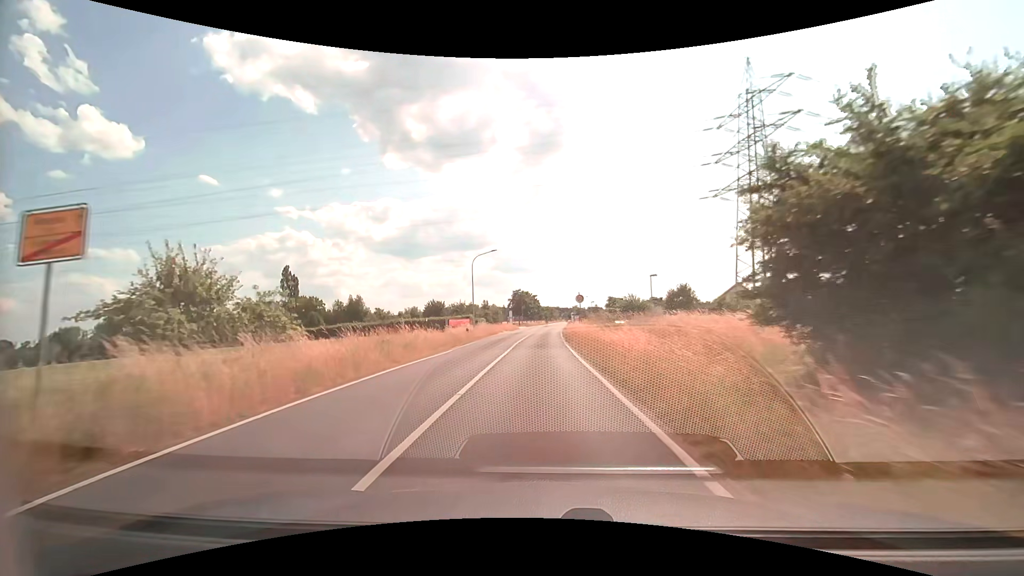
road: secondary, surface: asphalt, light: Day
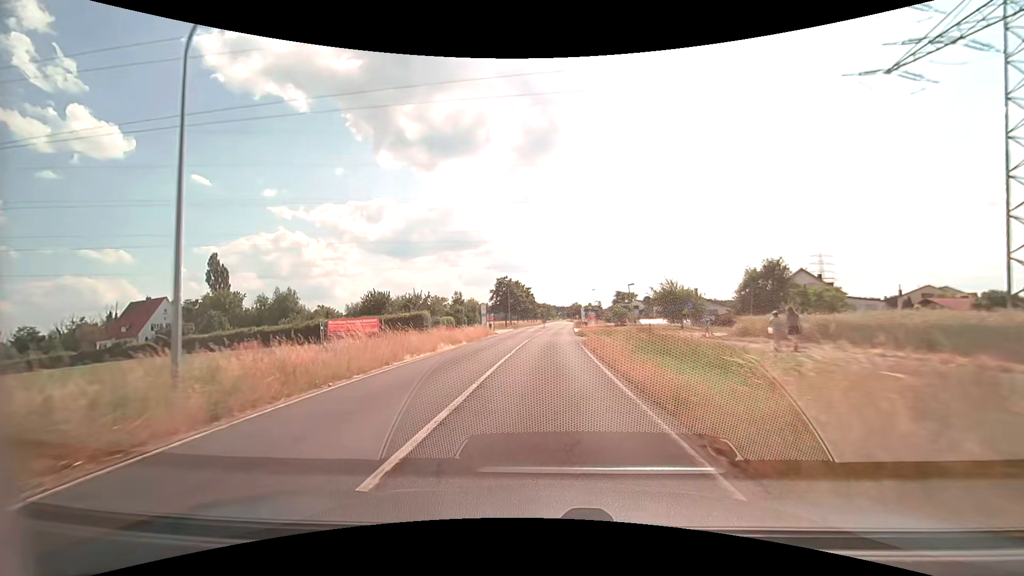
(-0.1, +35.2) m; 0°
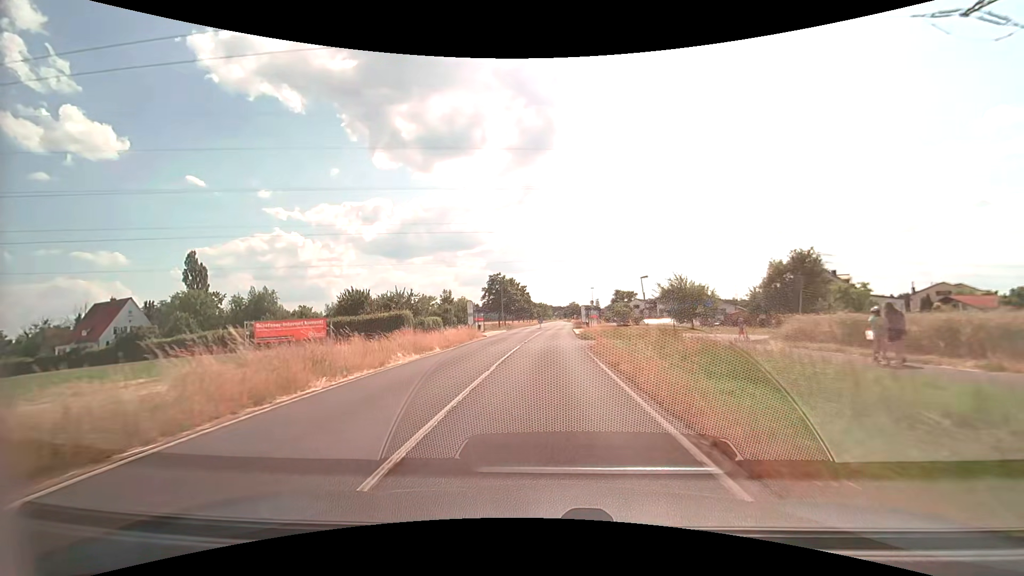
(0.0, +6.8) m; 0°
(0, +10) (0, +20) (0, +30) (+1, +40) (+1, +50) (+2, +60) (+2, +70) (+3, +80) (+4, +90) (+4, +100) m
